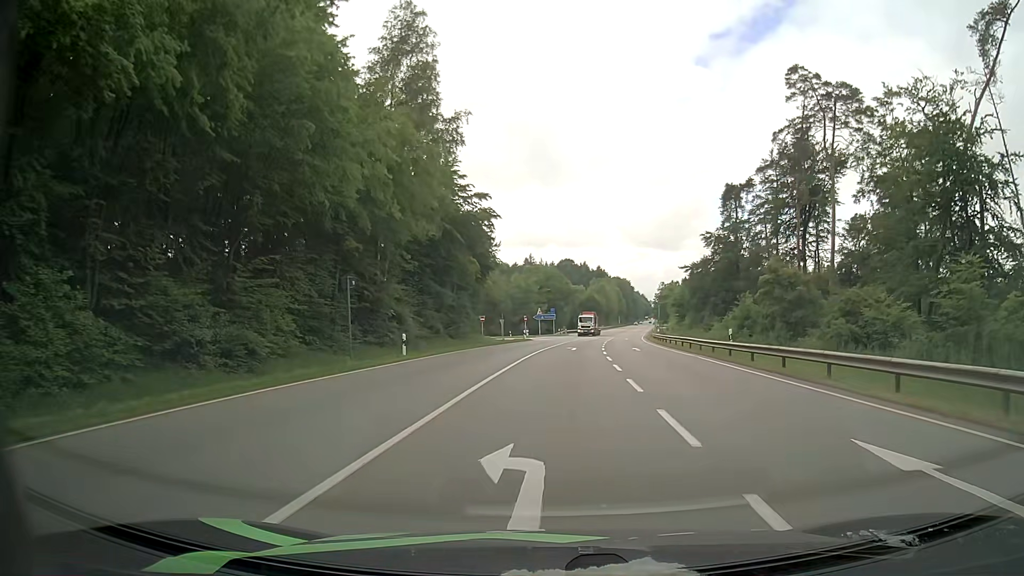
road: secondary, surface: asphalt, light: Day
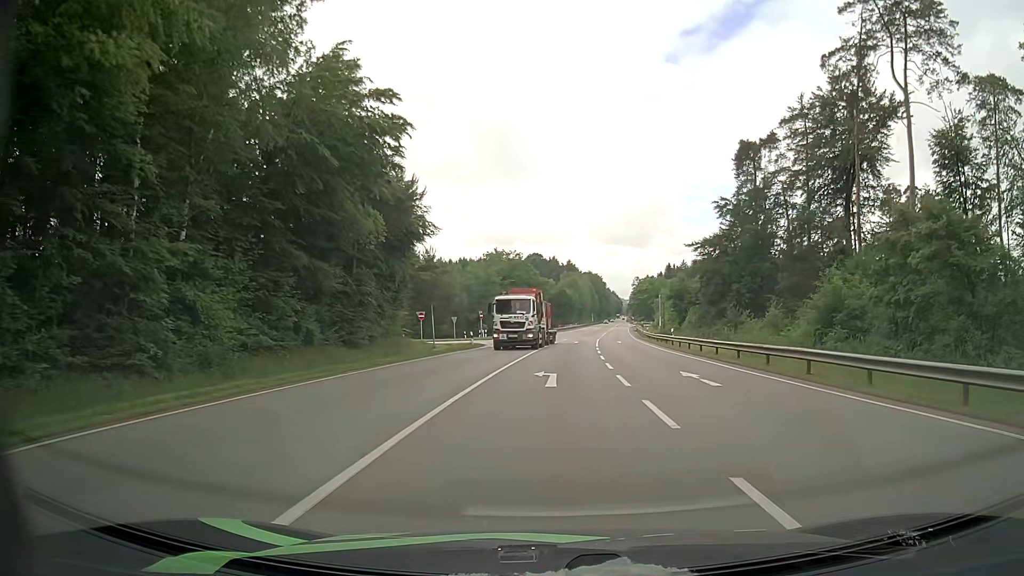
(+0.6, +23.0) m; +3°
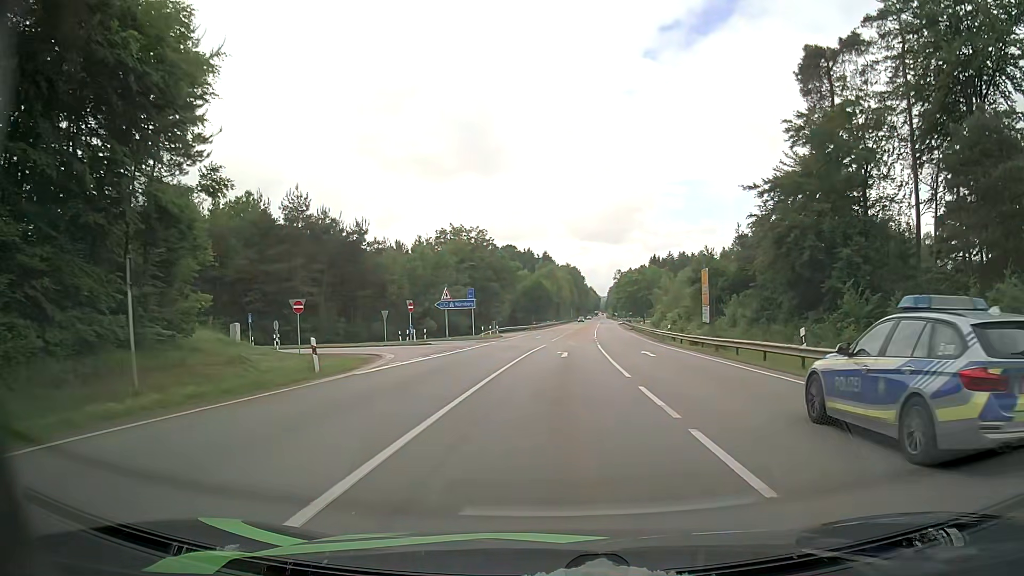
(+0.6, +27.5) m; +2°
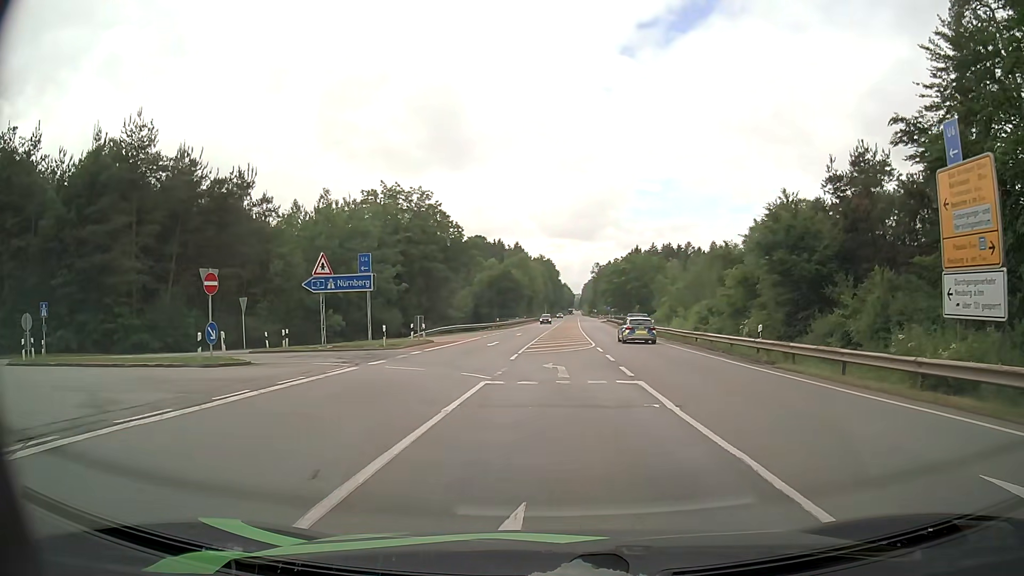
(+0.3, +26.6) m; +2°
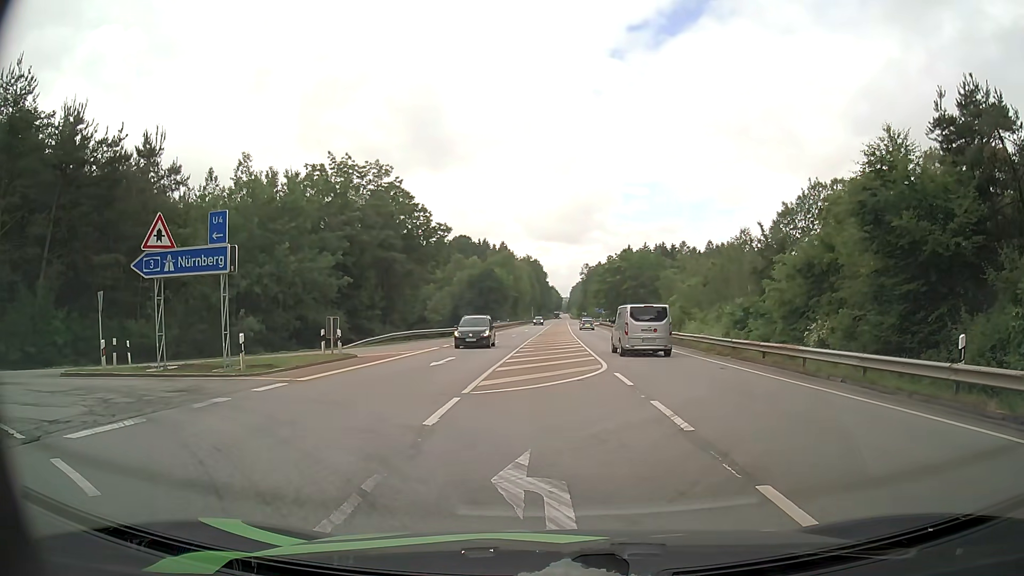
(+0.1, +12.8) m; +3°
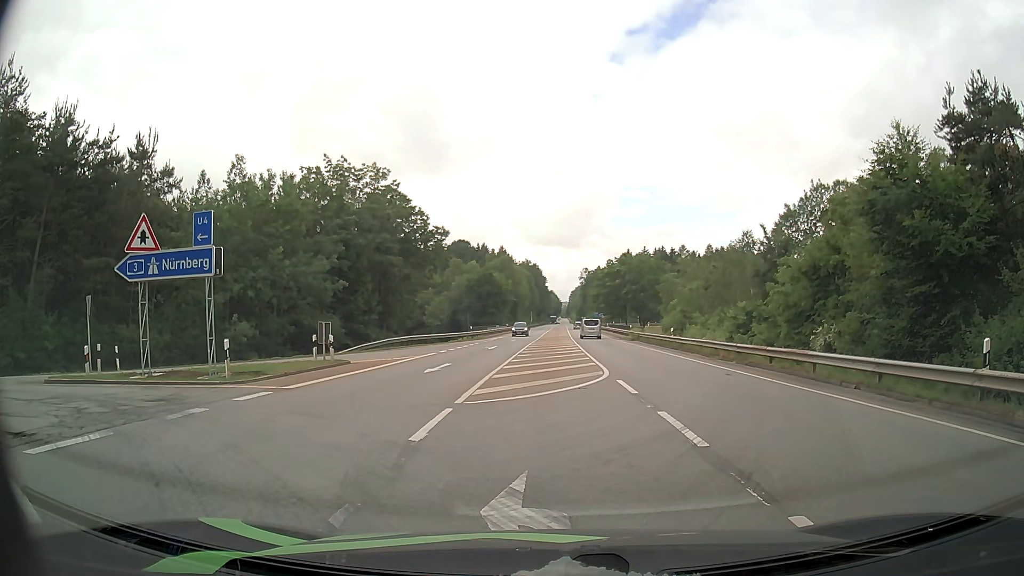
(0.0, +0.8) m; 0°
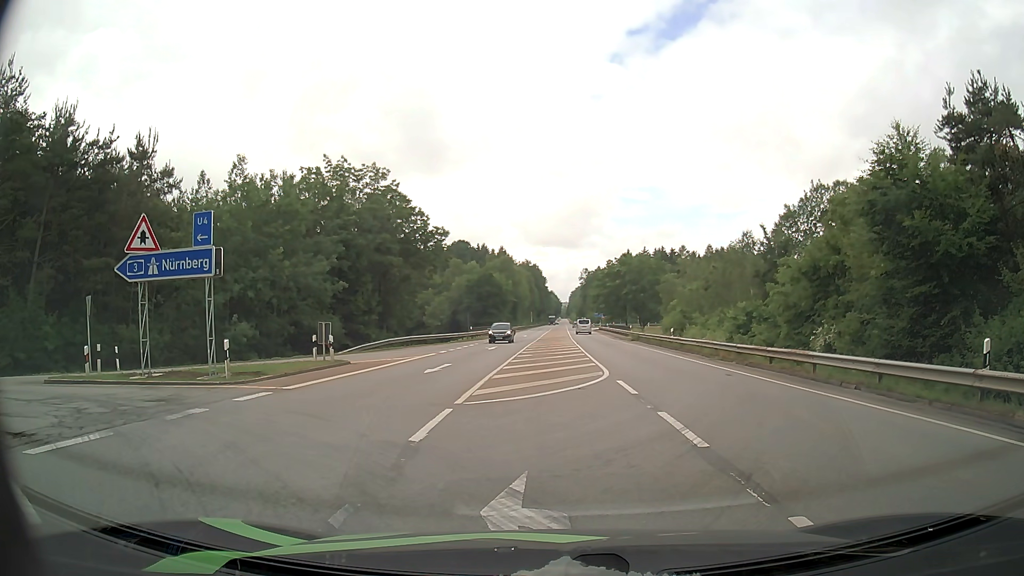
(0.0, 0.0) m; 0°
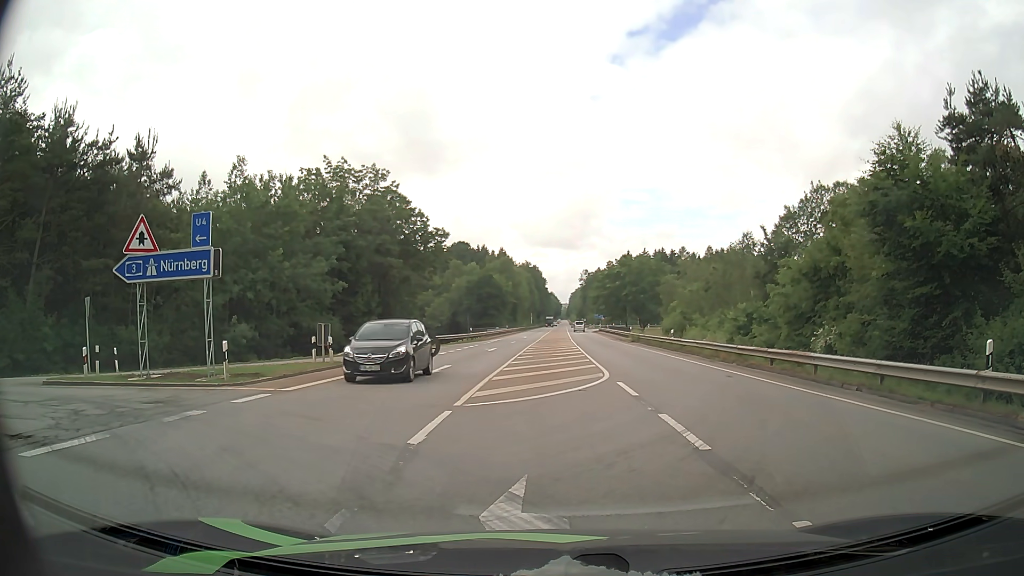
(0.0, +0.1) m; 0°
(-4, +9) (-13, +12) (-23, +12) (-33, +11) (-43, +10) (-53, +8) (-63, +8) (-73, +7) (-83, +7) (-93, +8) m
